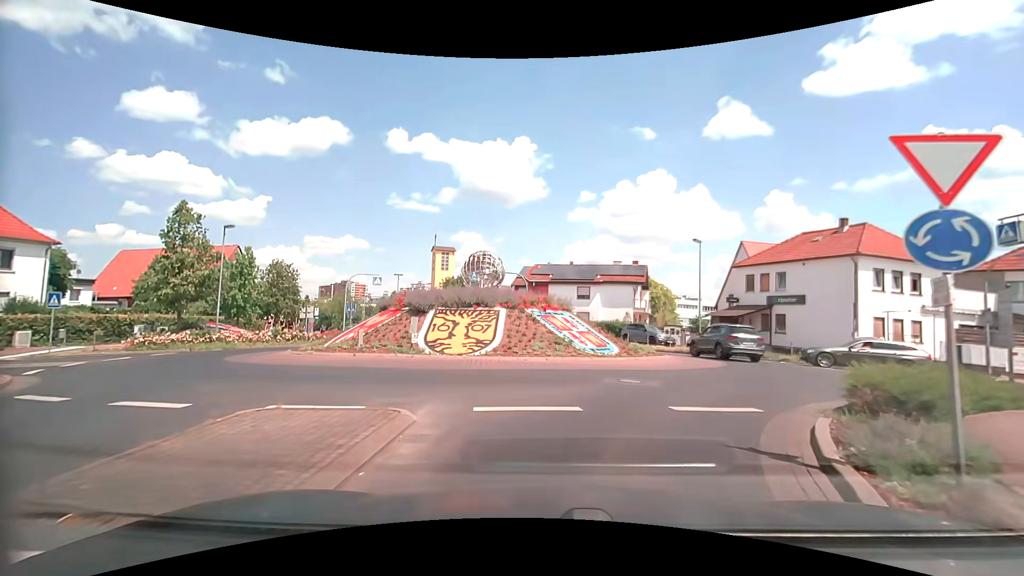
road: secondary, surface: asphalt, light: Day
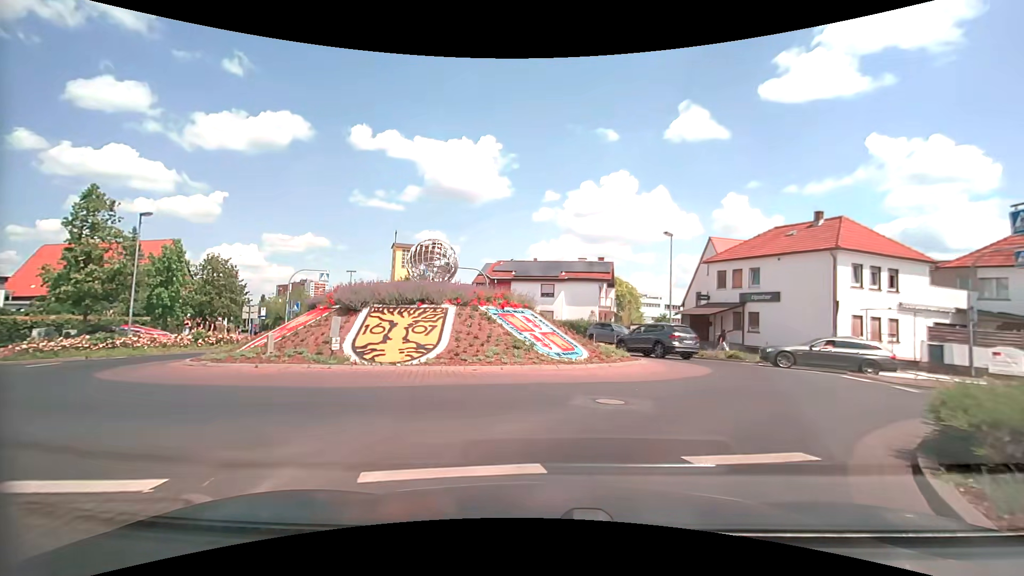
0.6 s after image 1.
(+0.1, +3.0) m; +5°
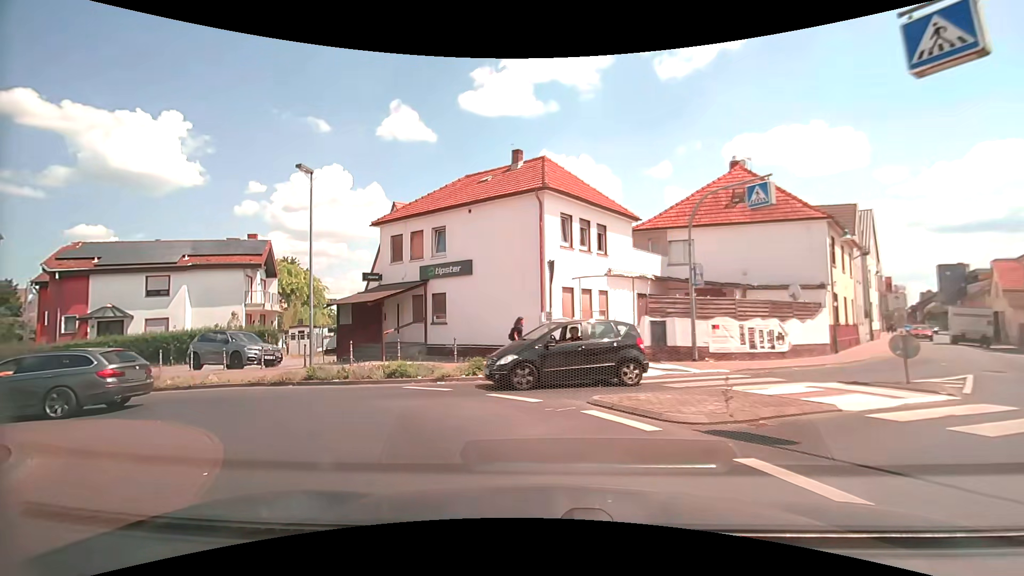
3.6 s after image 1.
(+4.8, +12.9) m; +32°
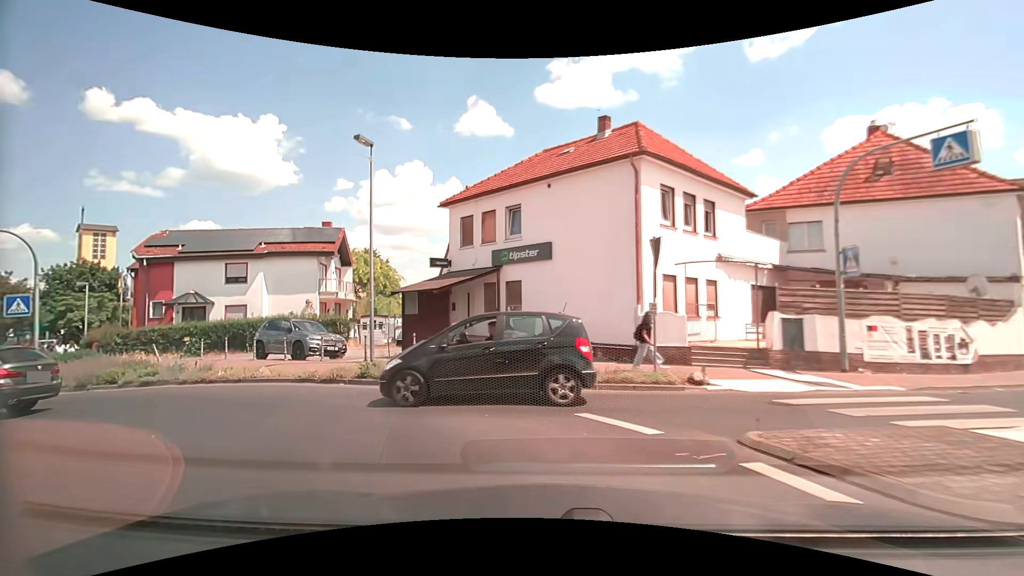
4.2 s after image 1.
(-0.2, +2.9) m; -8°
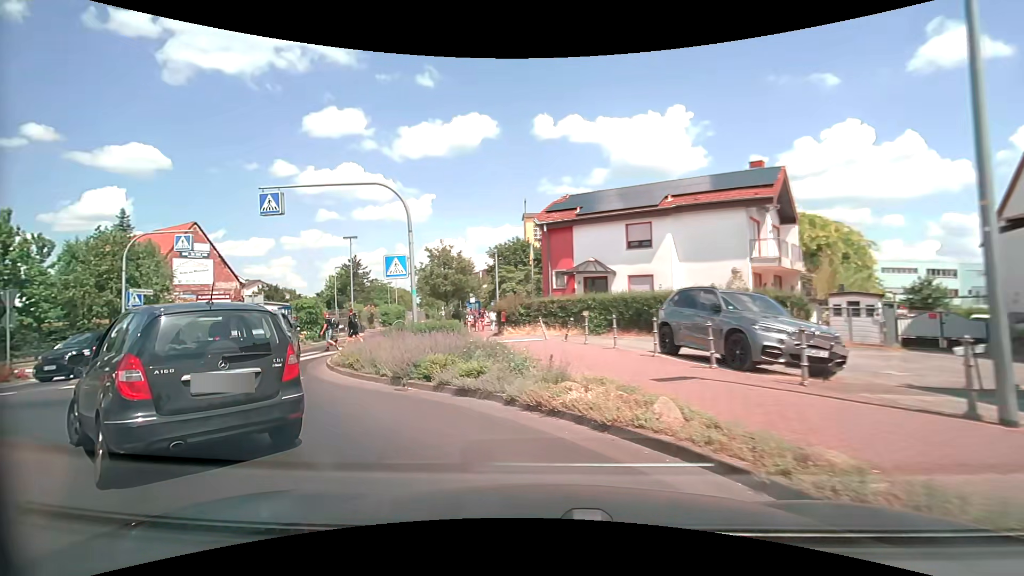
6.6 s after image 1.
(-3.7, +9.8) m; -47°
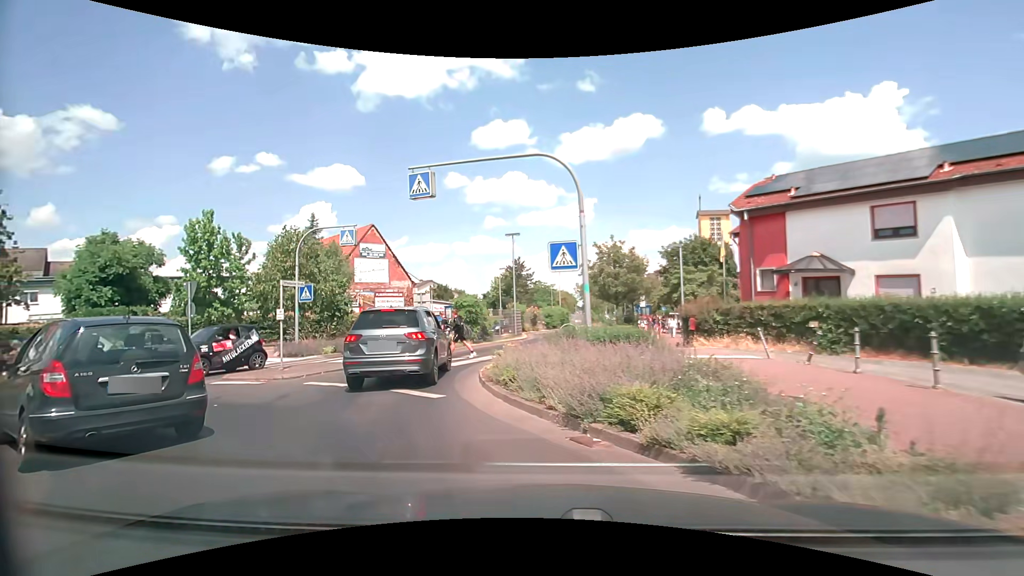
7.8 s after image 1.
(-0.5, +3.7) m; -17°
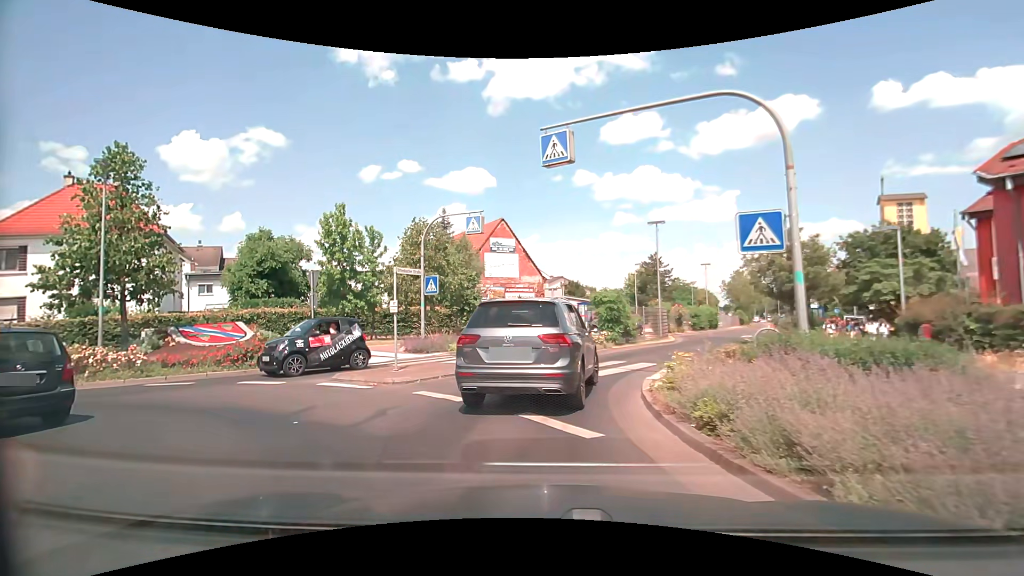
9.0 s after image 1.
(-0.4, +3.1) m; -15°
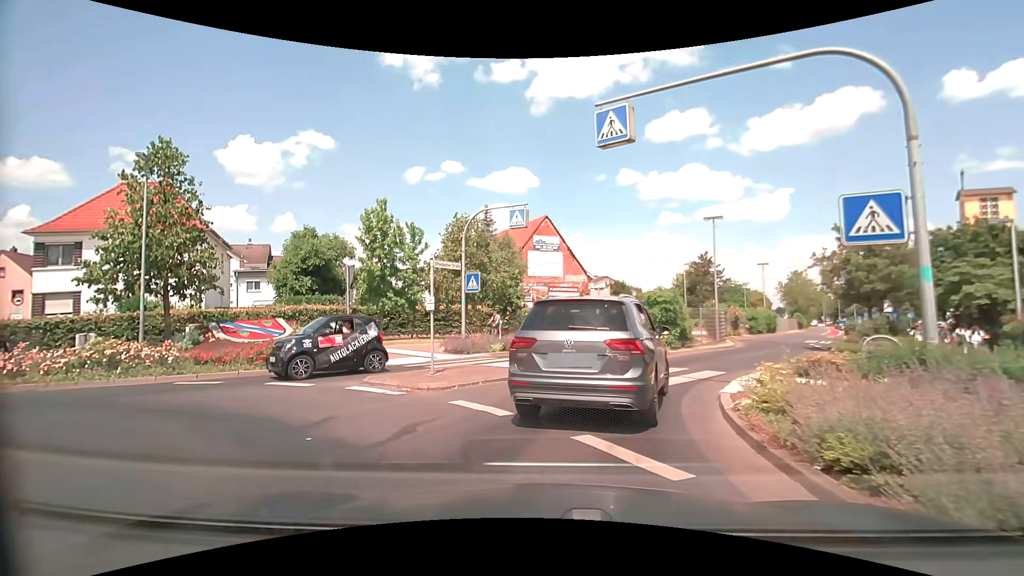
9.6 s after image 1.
(-0.1, +1.3) m; -6°
(0, +10) (+6, +19) (+11, +27) (+16, +36) (+21, +44) (+26, +53) (+31, +62) (+36, +70) (+41, +79) (+46, +87) m
